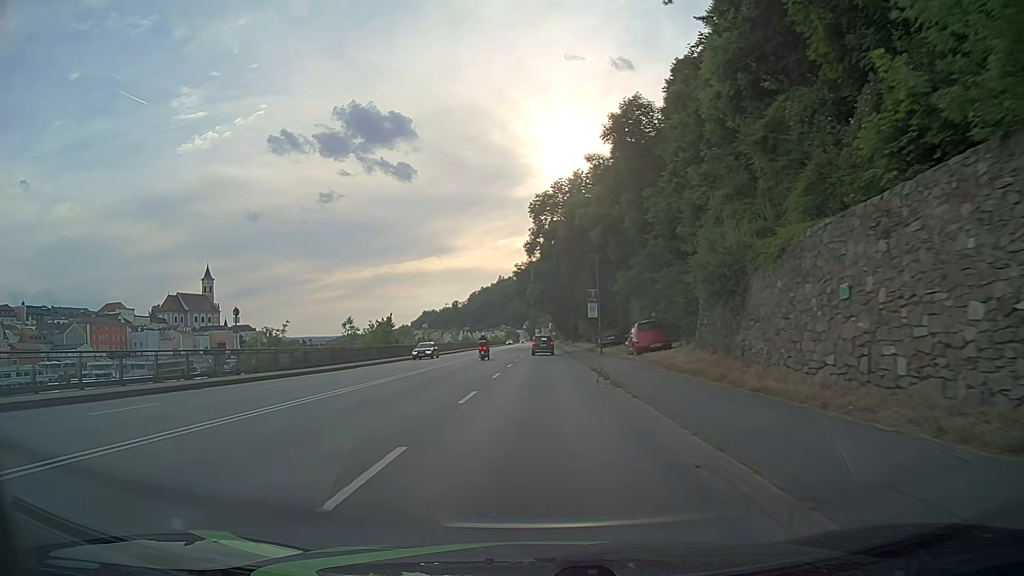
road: primary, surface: asphalt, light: Day
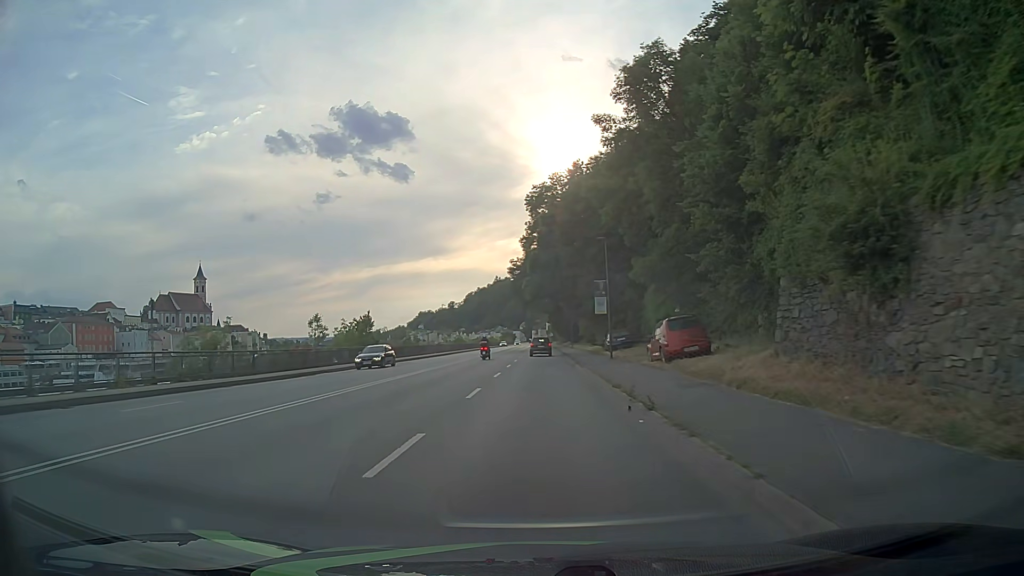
(0.0, +7.6) m; 0°
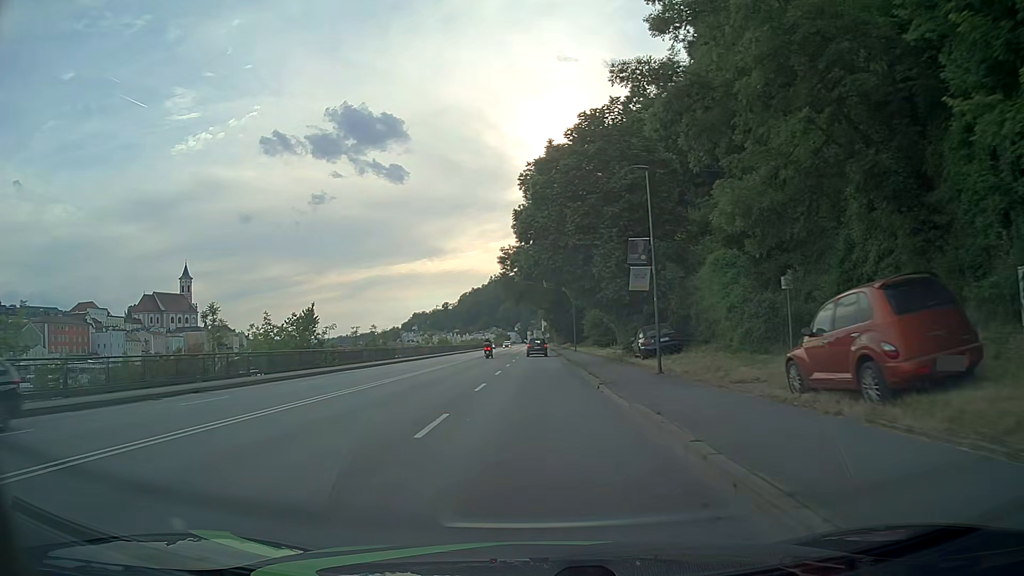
(+0.1, +15.2) m; +1°
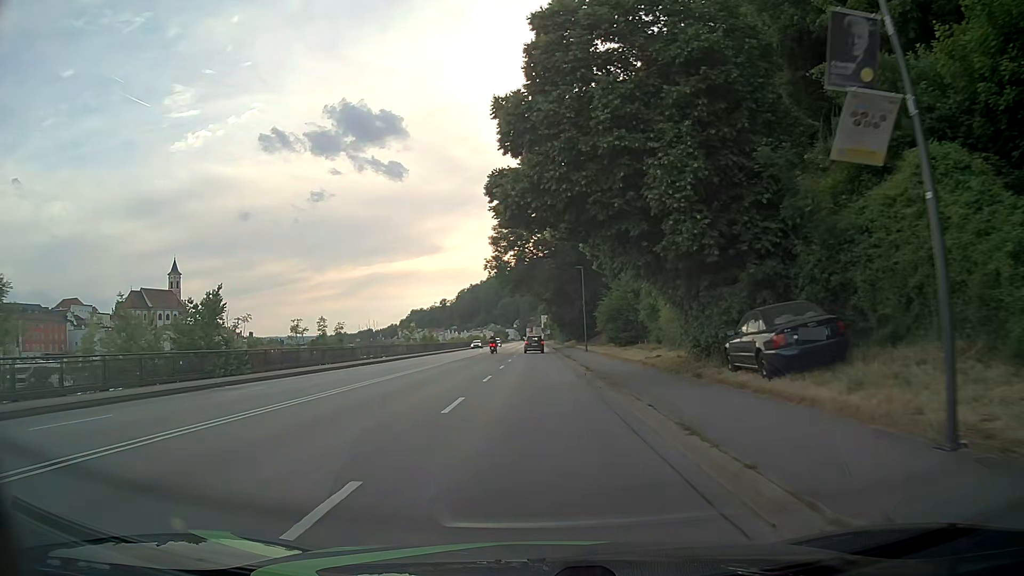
(0.0, +15.2) m; 0°
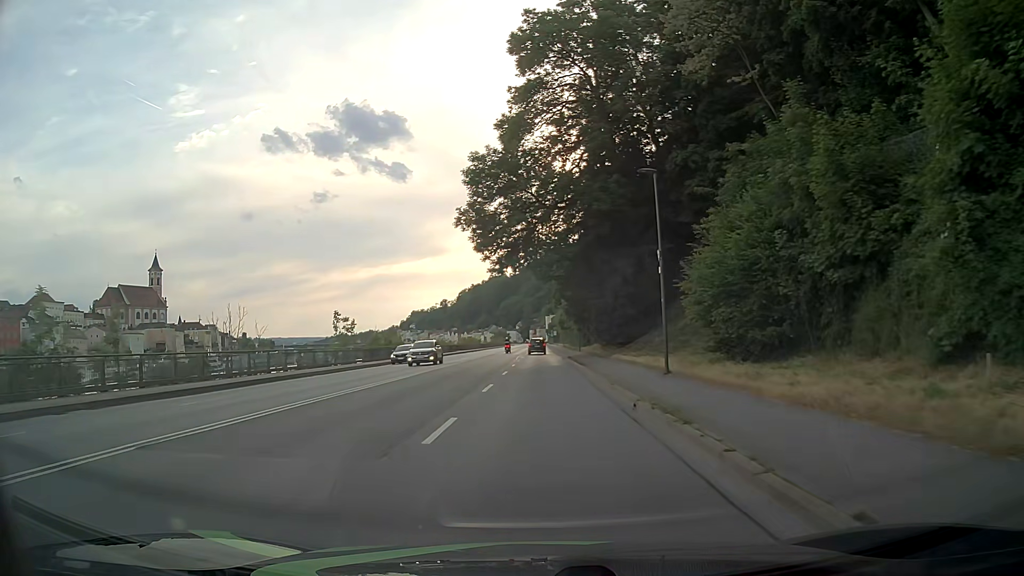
(-0.3, +30.4) m; -1°
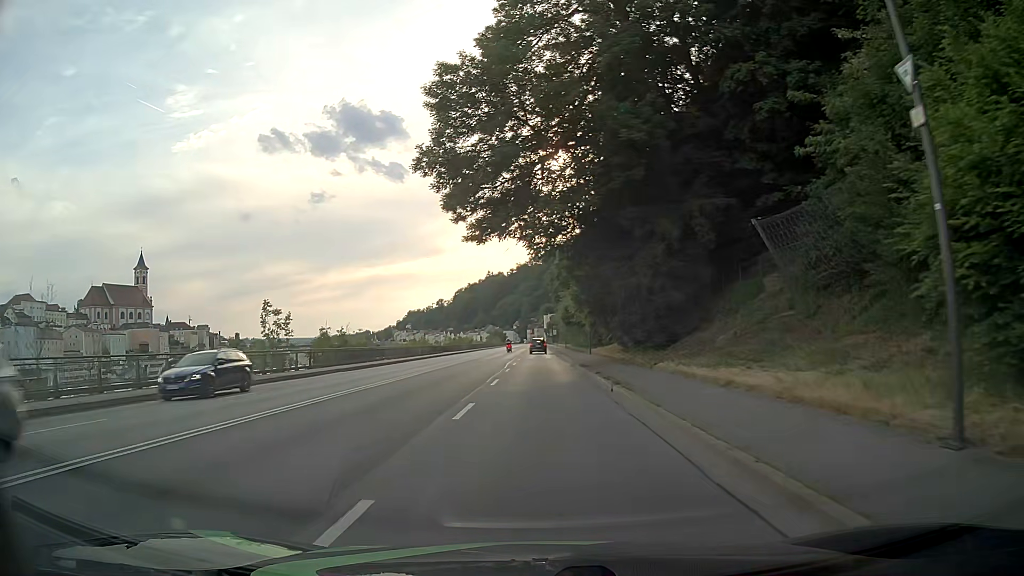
(0.0, +15.2) m; 0°
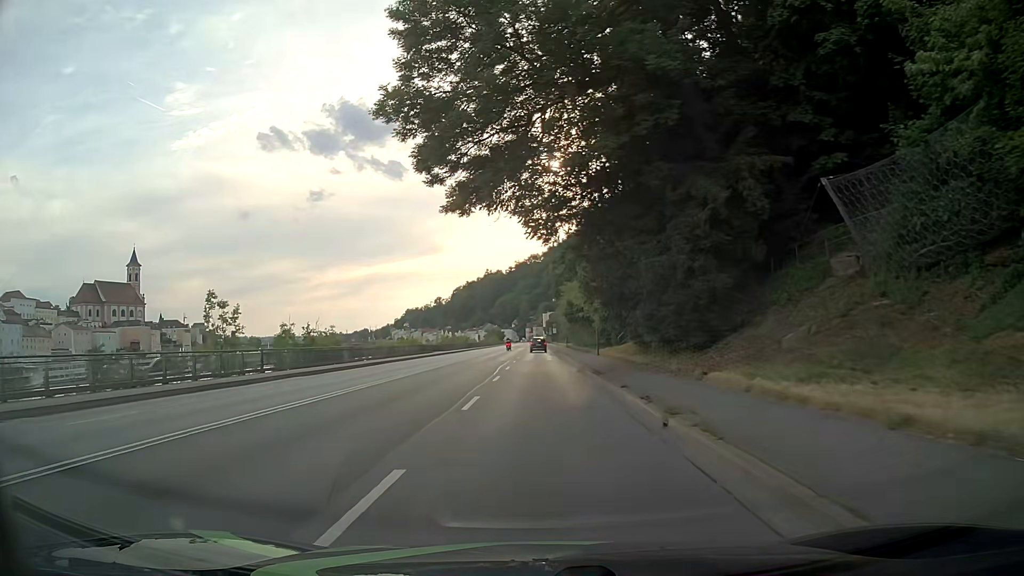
(0.0, +7.6) m; 0°
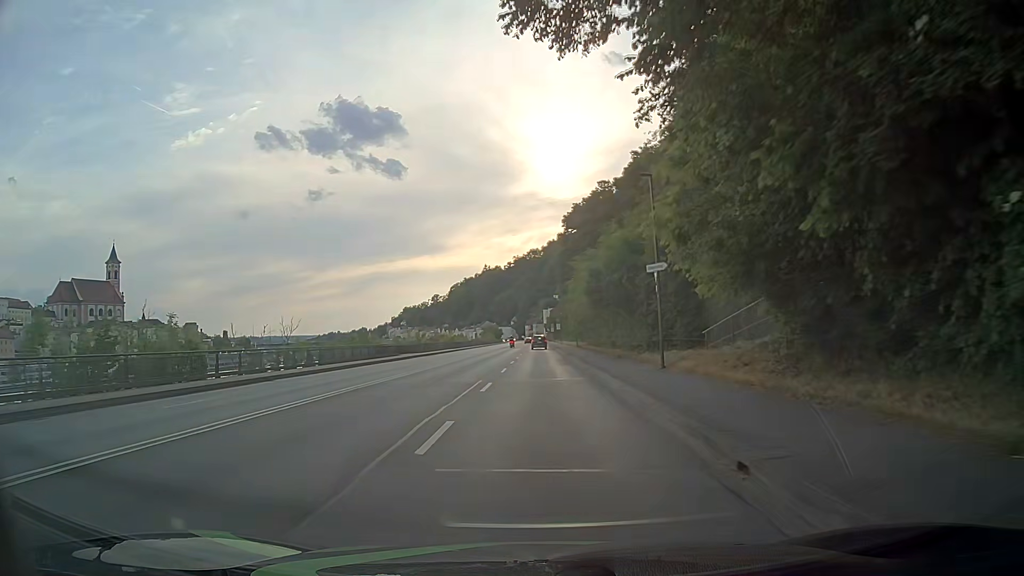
(-0.1, +22.9) m; 0°
(0, +10) (0, +20) (0, +30) (0, +40) (+1, +50) (+1, +60) (+1, +70) (+1, +80) (+1, +90) (+1, +100) m
